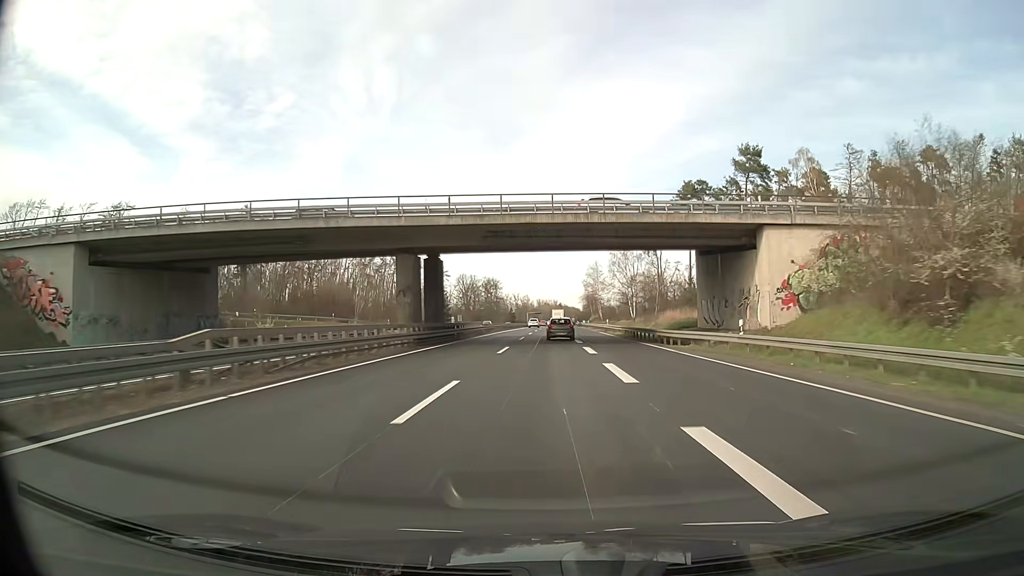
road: trunk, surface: asphalt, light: Day
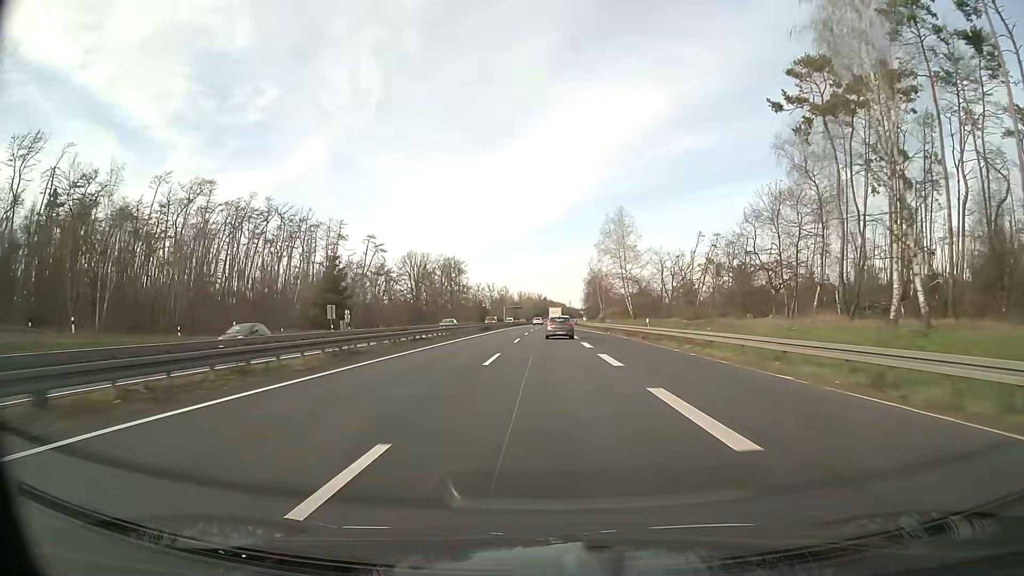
(+1.0, +79.9) m; +1°
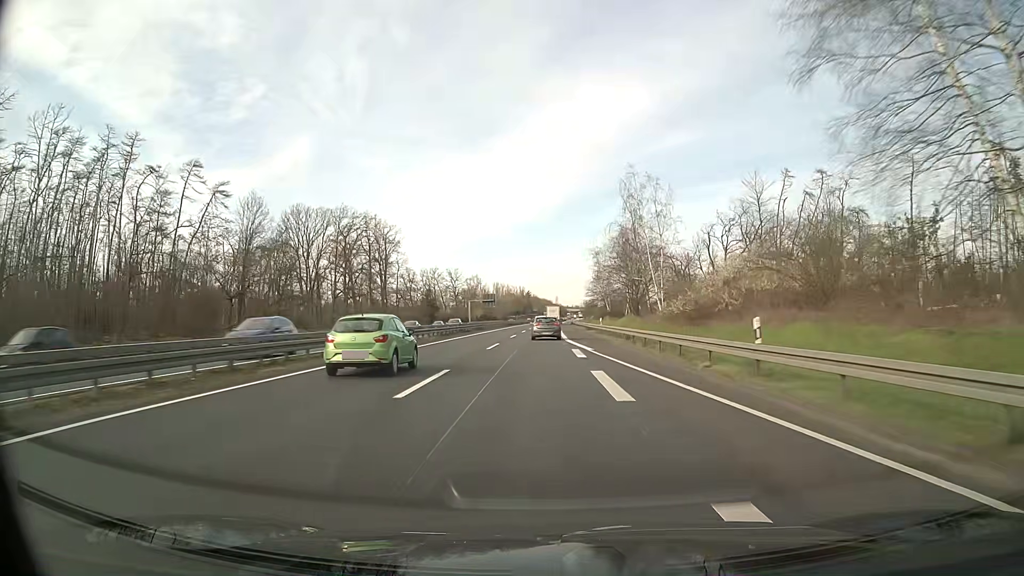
(+1.3, +80.0) m; +1°
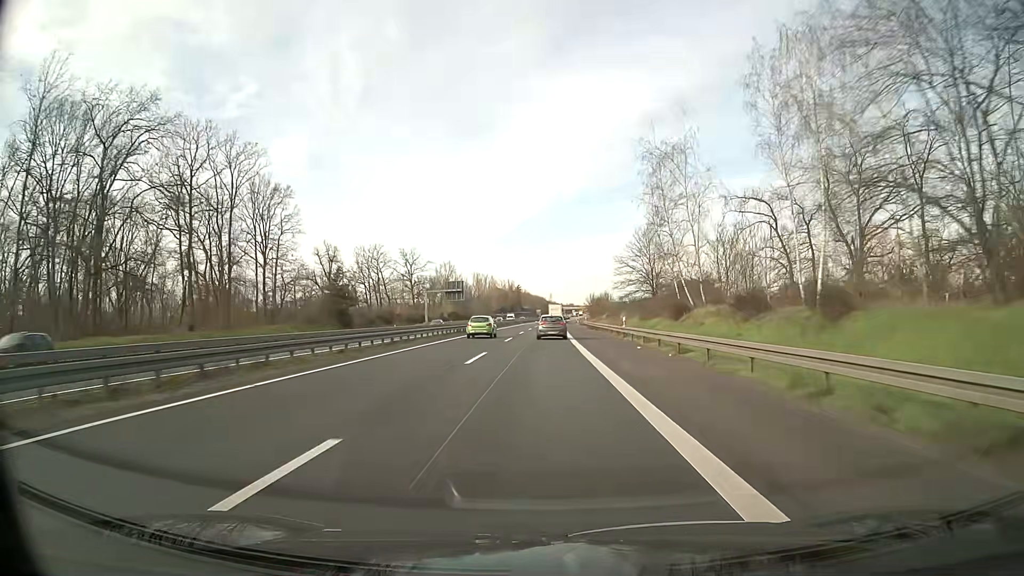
(+0.2, +64.0) m; +1°
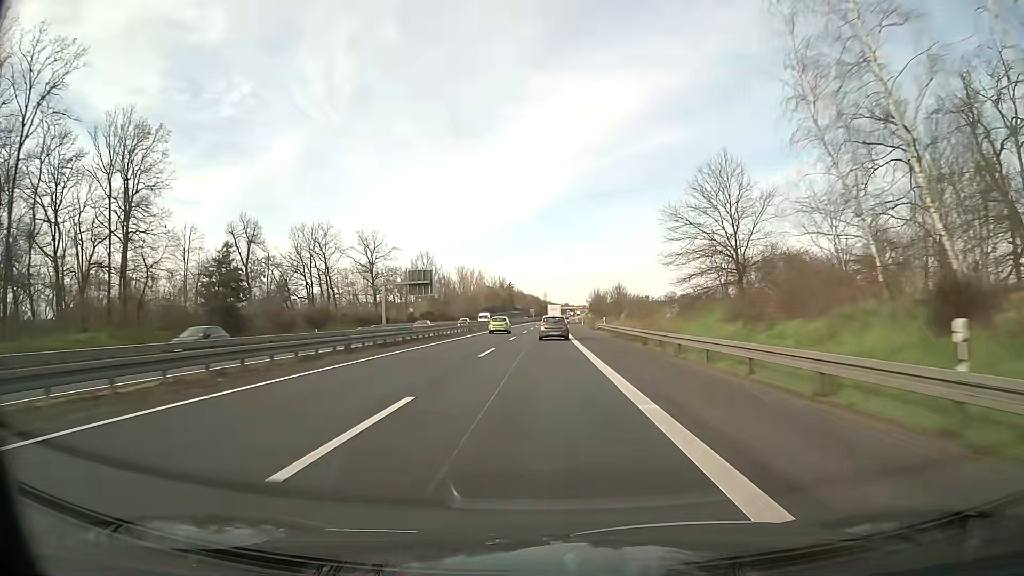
(+0.1, +32.0) m; +1°
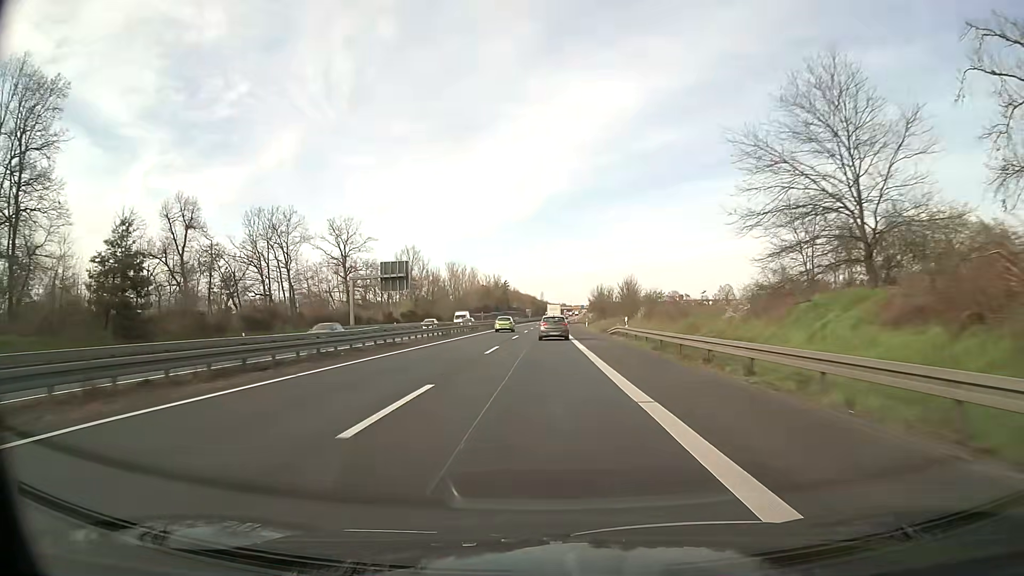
(0.0, +16.0) m; 0°
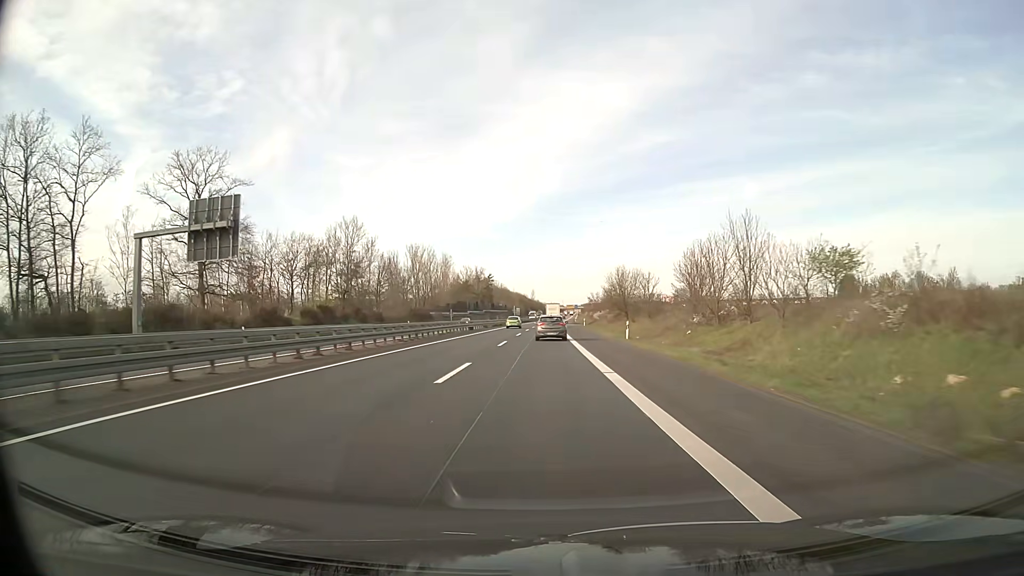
(+0.2, +47.8) m; +1°
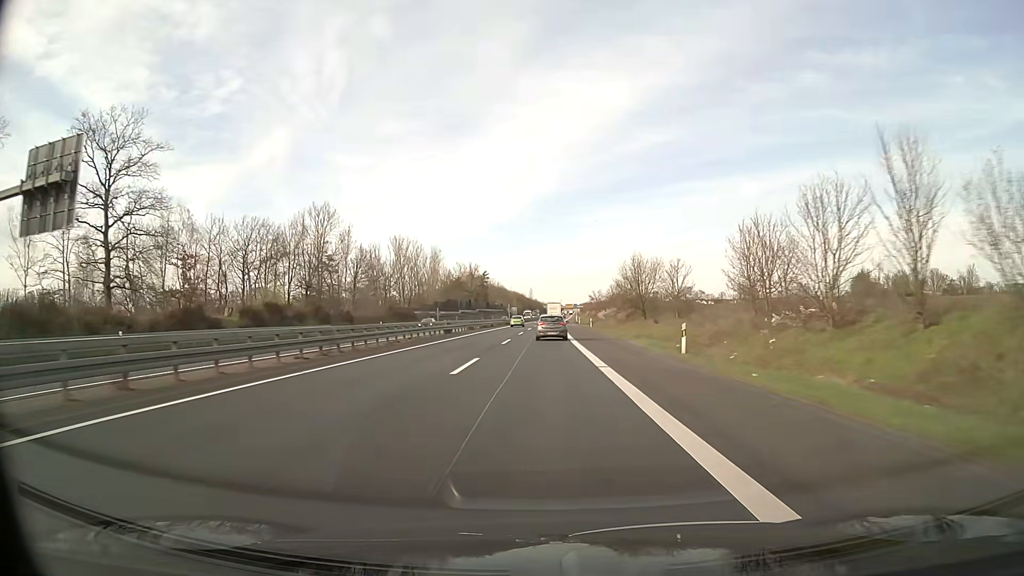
(0.0, +15.9) m; 0°
(0, +10) (0, +20) (0, +30) (0, +40) (0, +50) (0, +60) (+1, +70) (+1, +80) (+1, +90) (+1, +100) m
